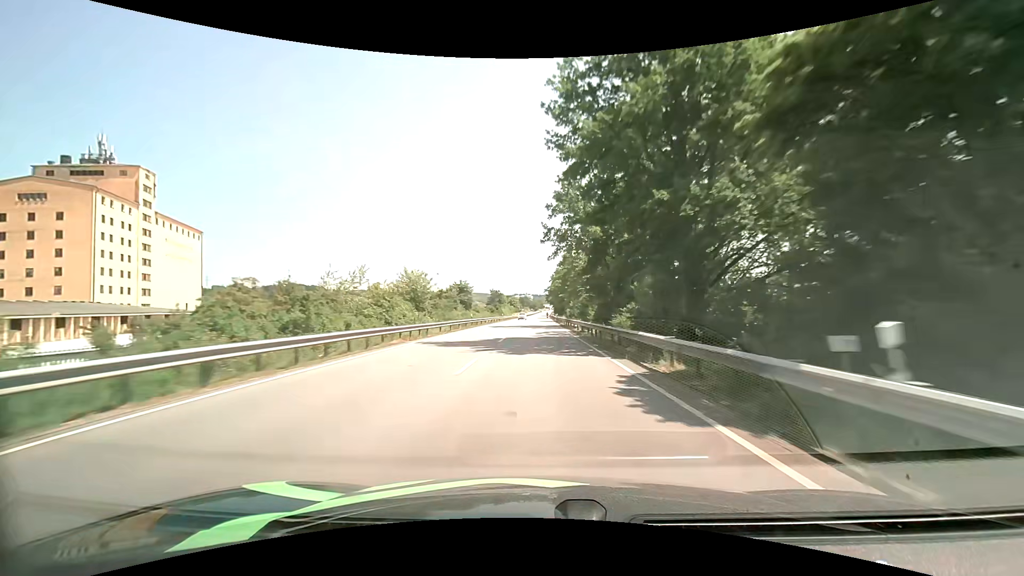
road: primary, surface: asphalt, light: Day
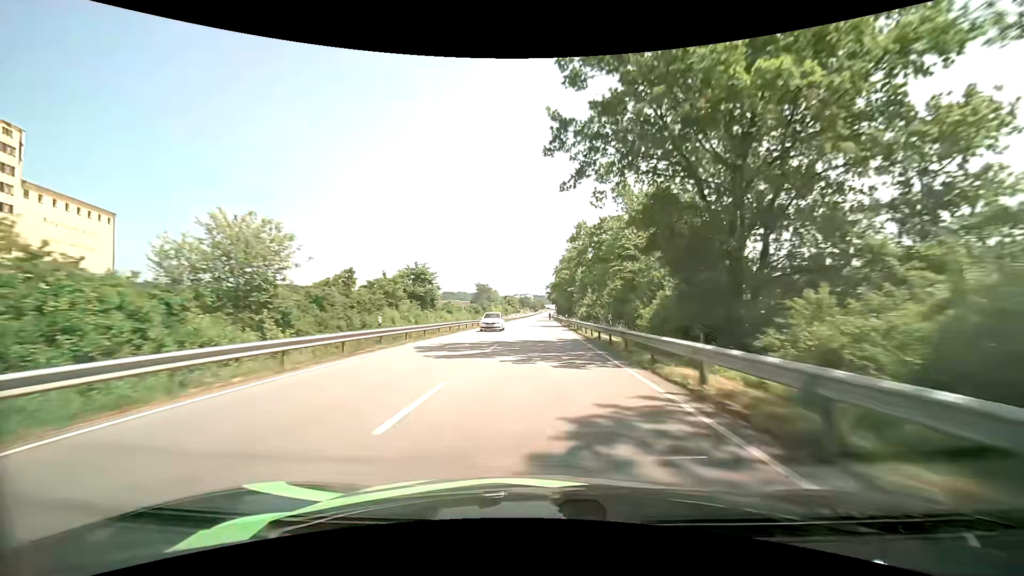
(-0.1, +29.2) m; 0°
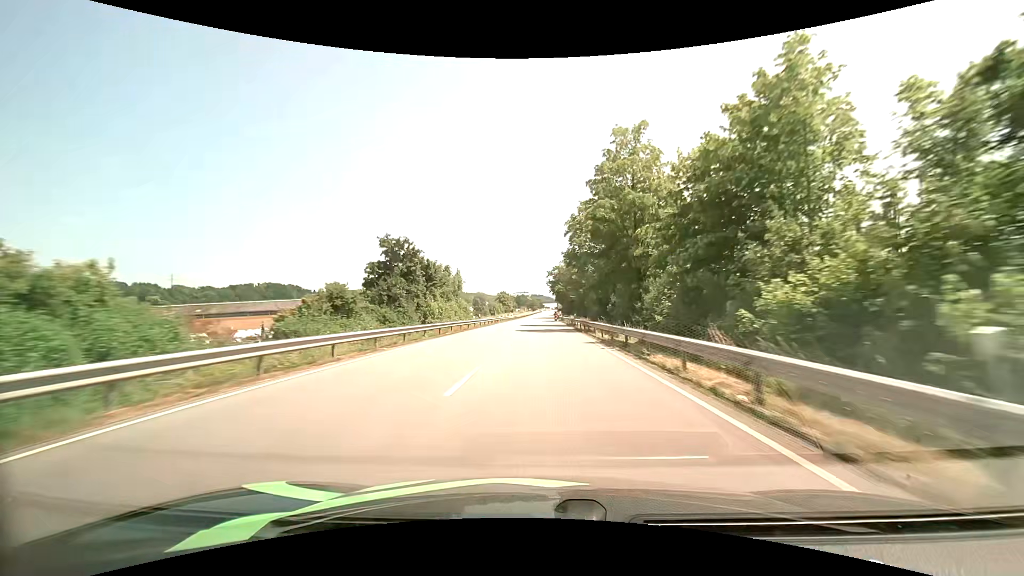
(0.0, +57.9) m; 0°
(0, +10) (0, +20) (0, +30) (0, +40) (0, +50) (0, +60) (0, +70) (0, +80) (0, +90) (0, +100) m
